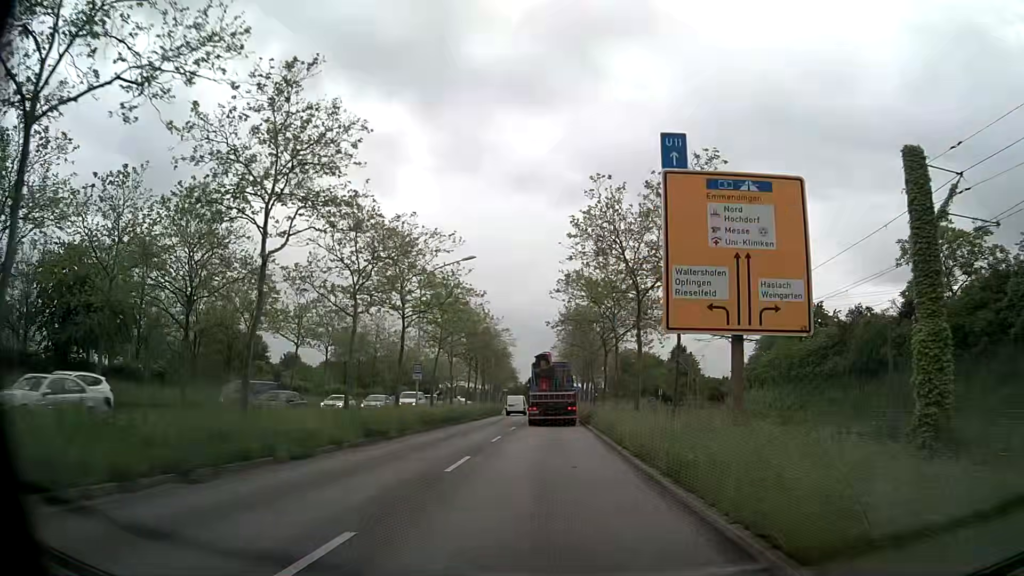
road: primary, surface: asphalt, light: Day
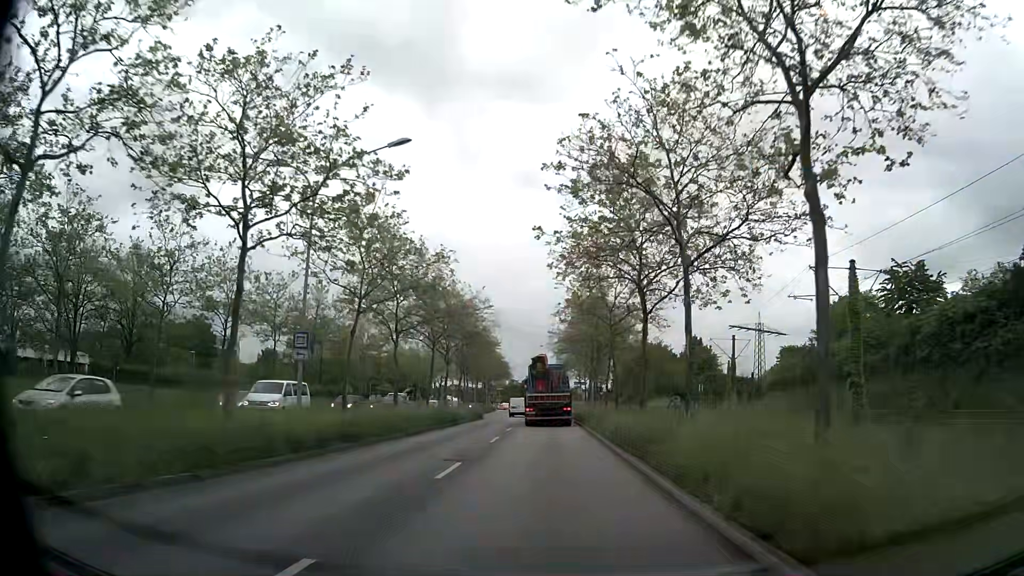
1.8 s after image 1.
(0.0, +19.2) m; 0°
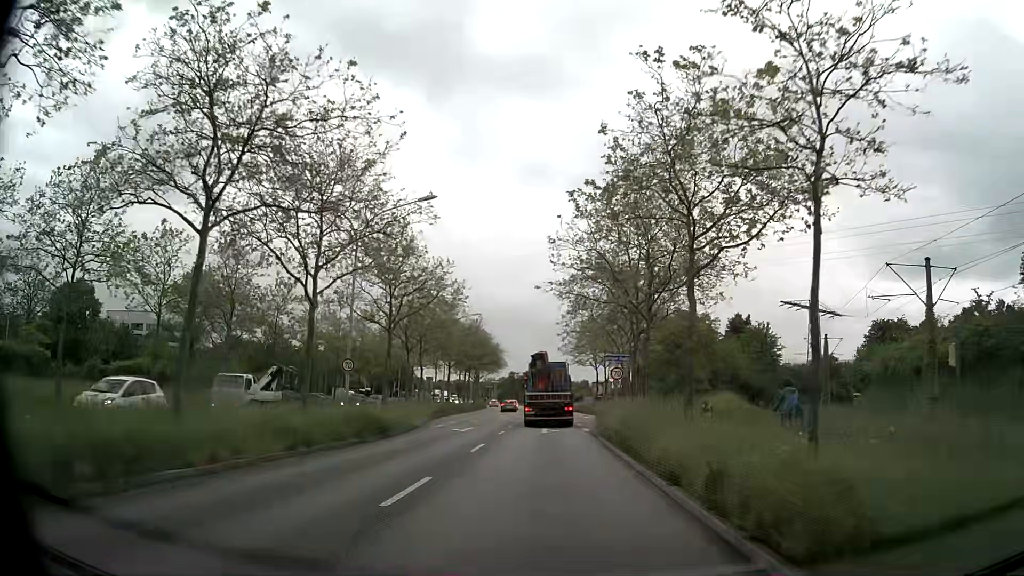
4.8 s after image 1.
(0.0, +31.7) m; -1°
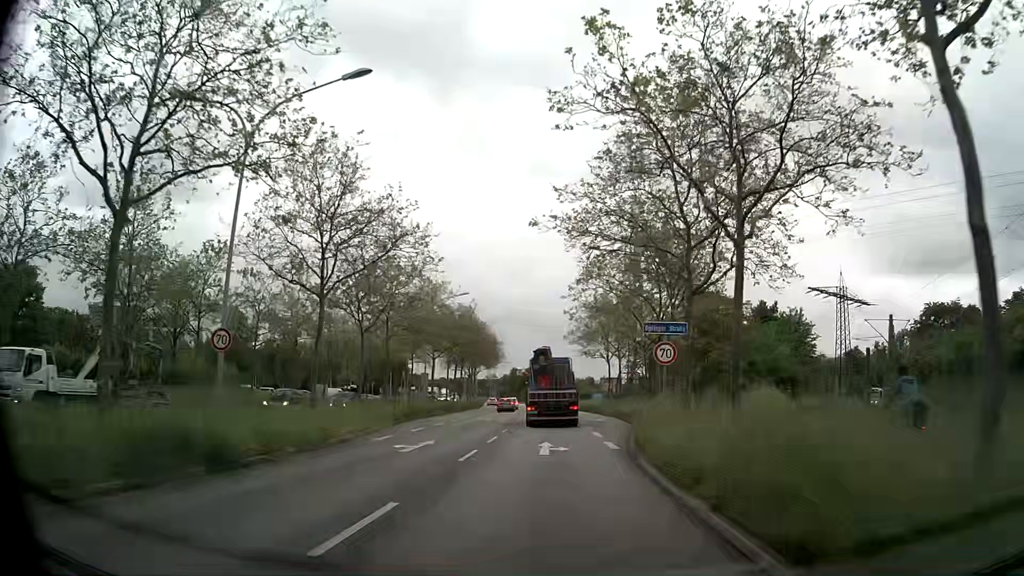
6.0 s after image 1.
(+0.1, +11.7) m; 0°
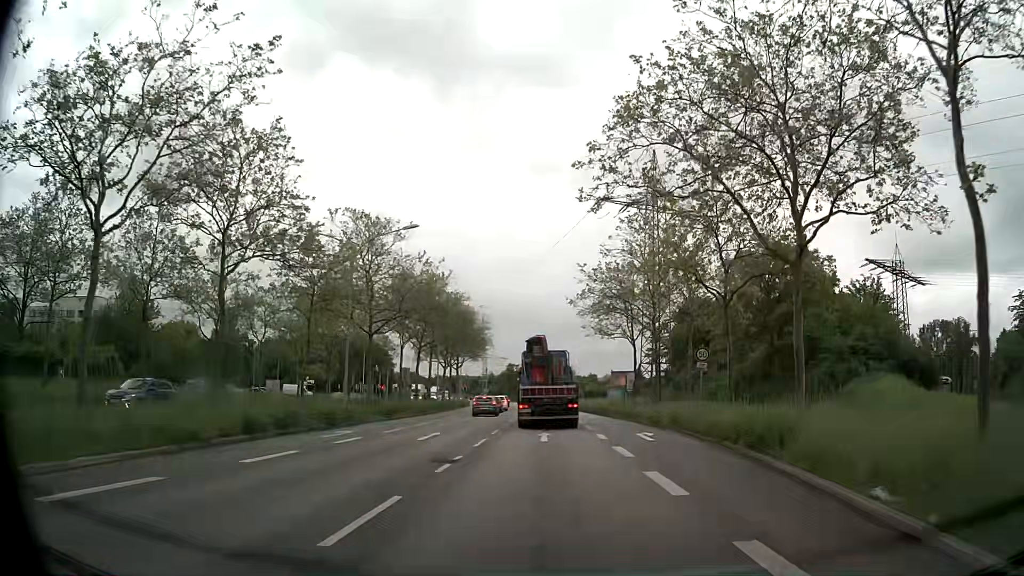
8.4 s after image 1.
(-0.1, +21.1) m; 0°
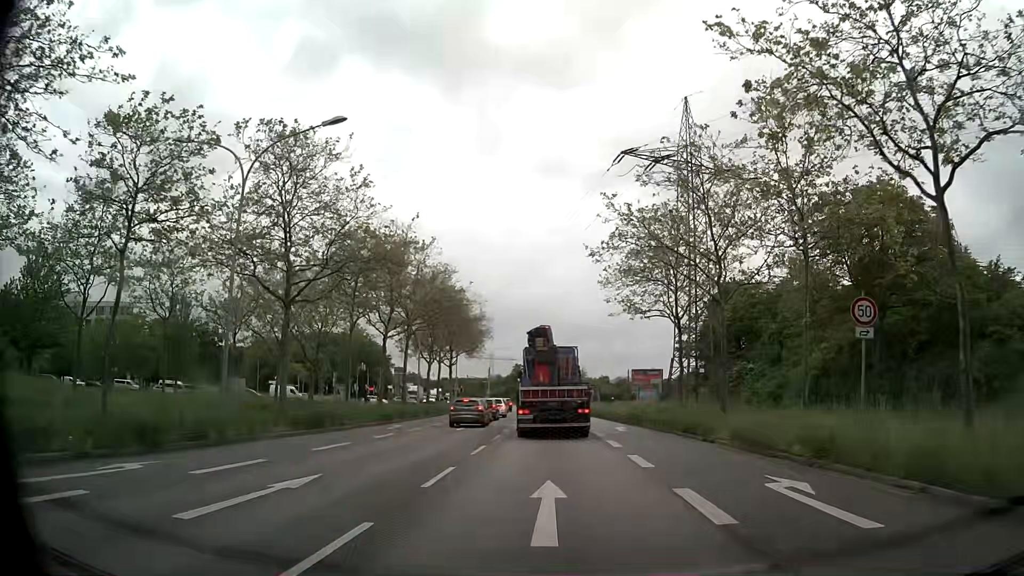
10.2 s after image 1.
(-0.1, +13.9) m; -1°
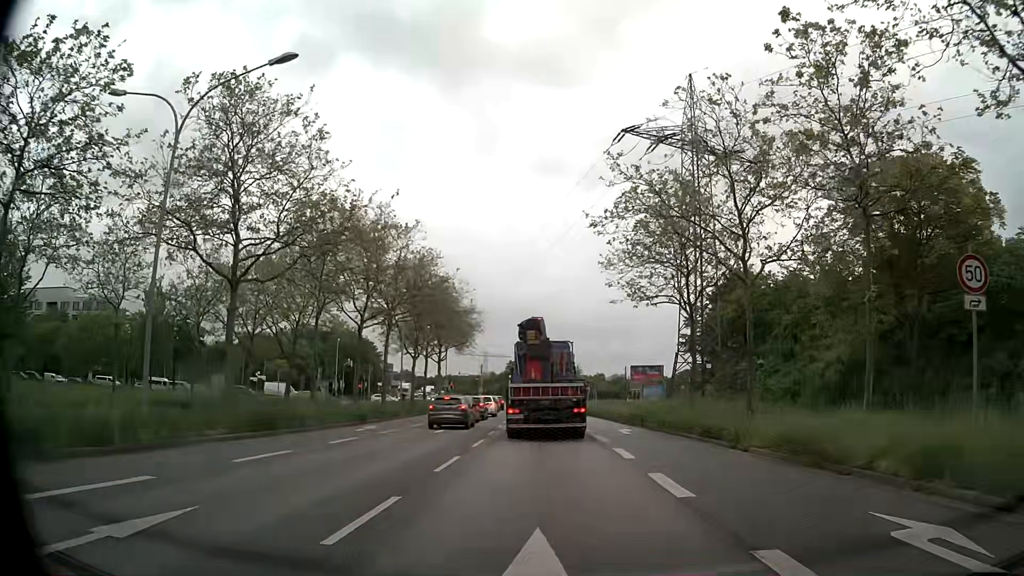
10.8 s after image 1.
(0.0, +4.2) m; 0°
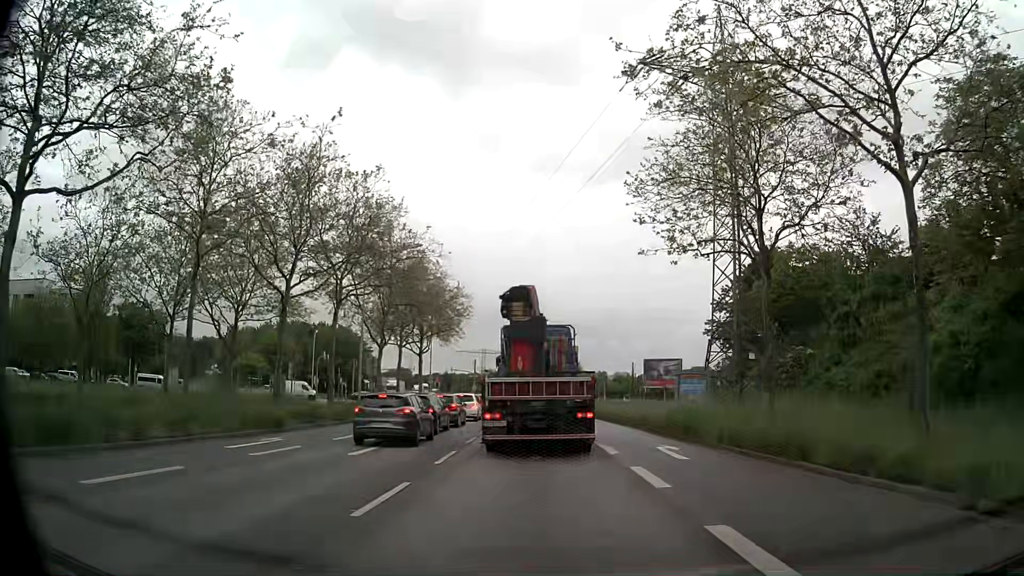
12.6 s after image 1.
(+0.1, +10.6) m; 0°
